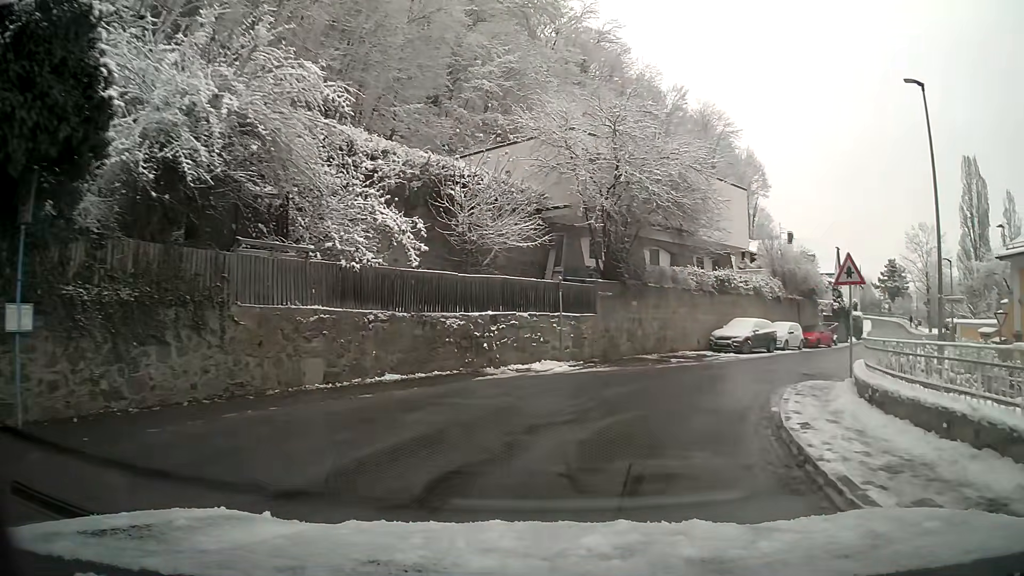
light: Day
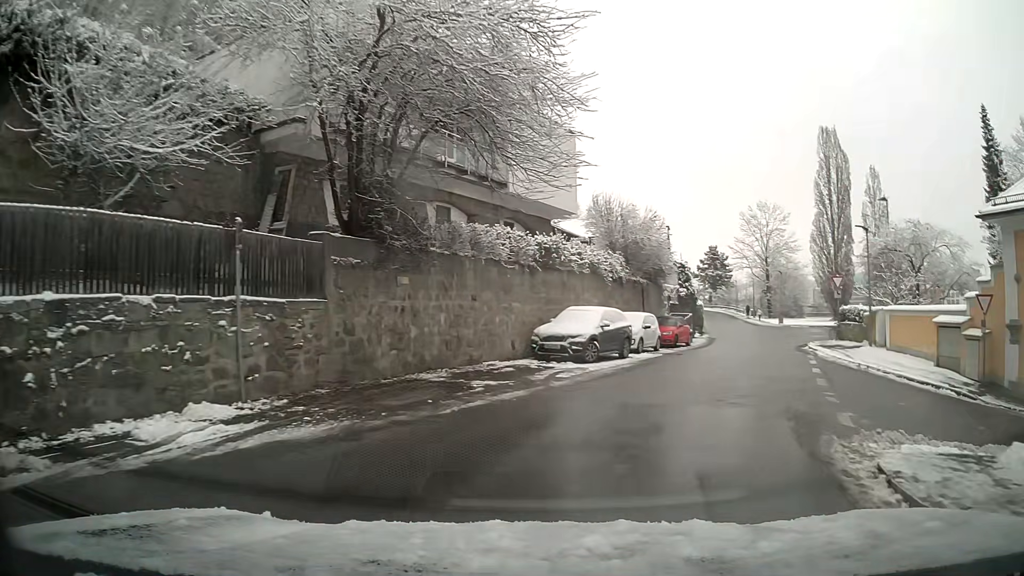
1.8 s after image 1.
(+2.0, +11.7) m; +20°
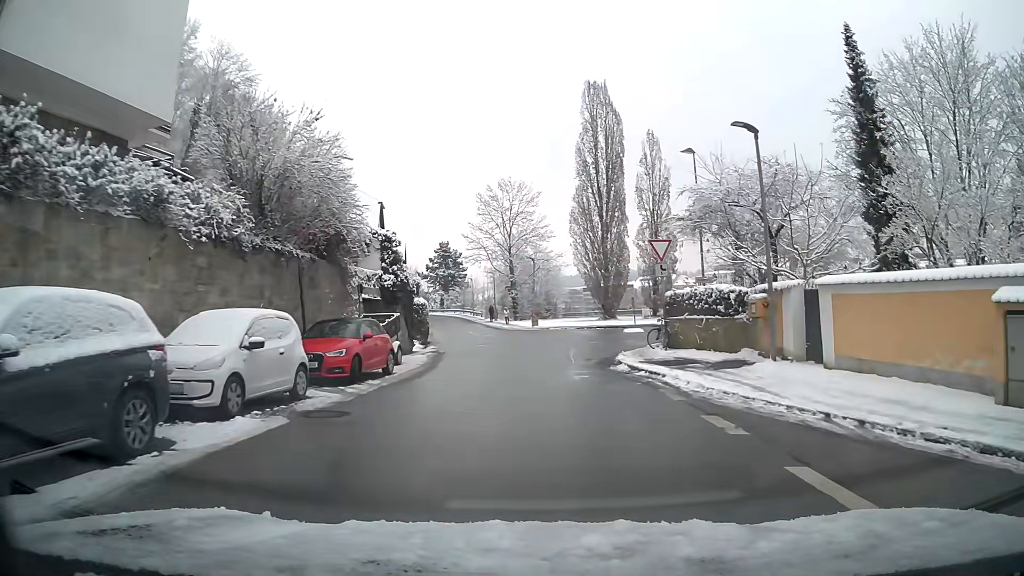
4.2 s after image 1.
(+3.3, +15.6) m; +19°
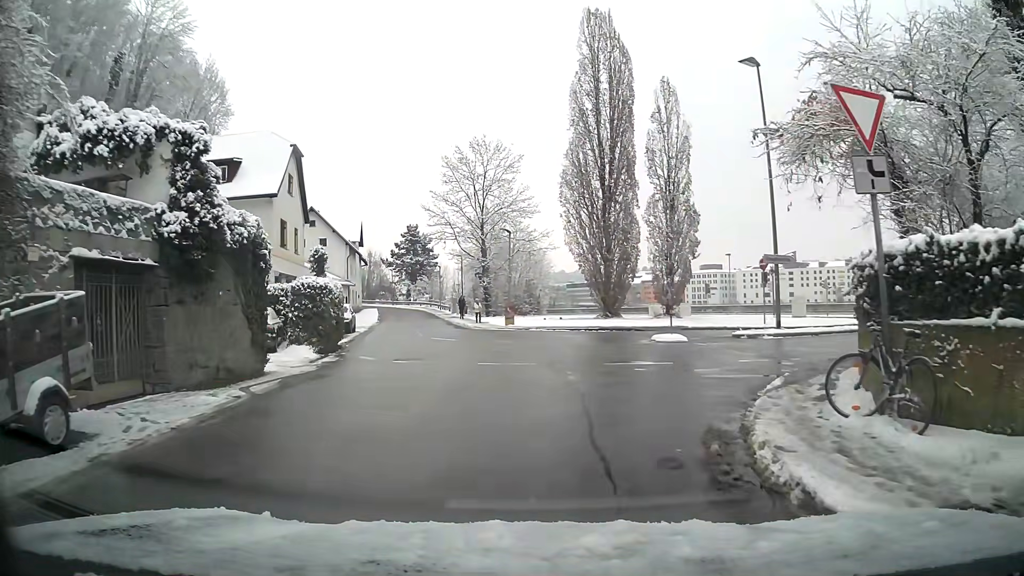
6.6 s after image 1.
(+0.2, +14.8) m; +1°
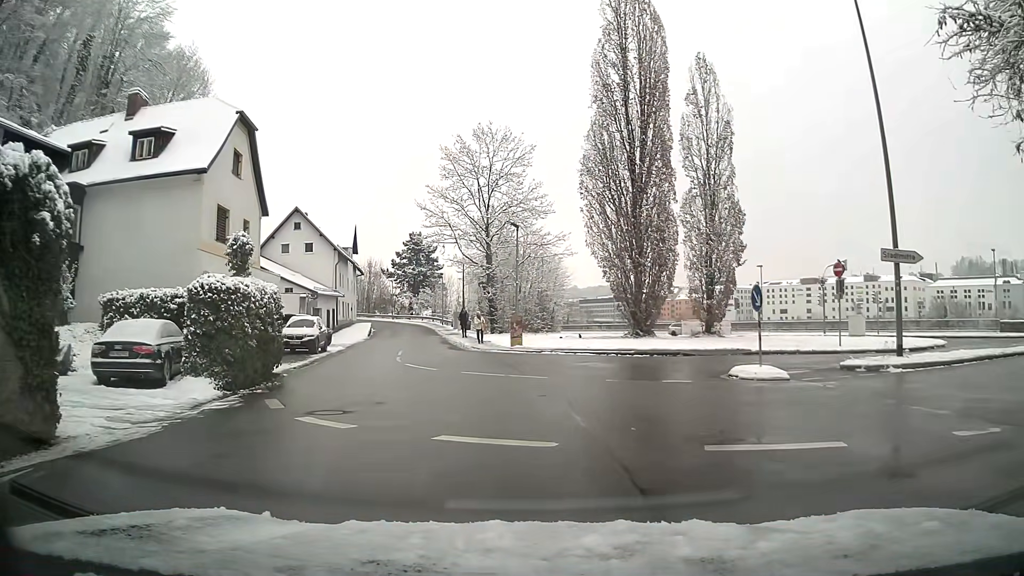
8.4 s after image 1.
(-0.1, +7.9) m; -2°
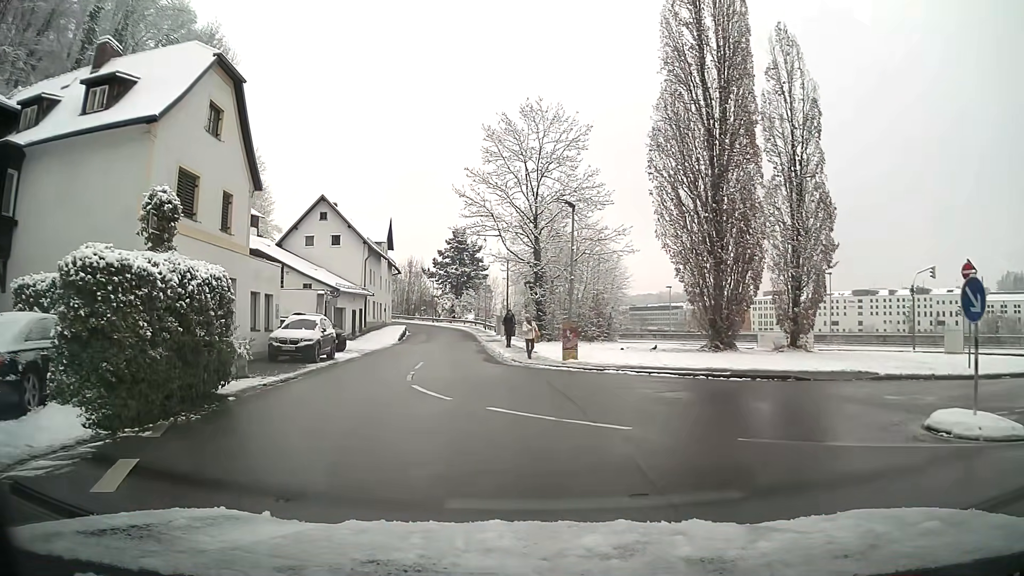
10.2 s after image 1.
(-0.2, +6.6) m; -5°
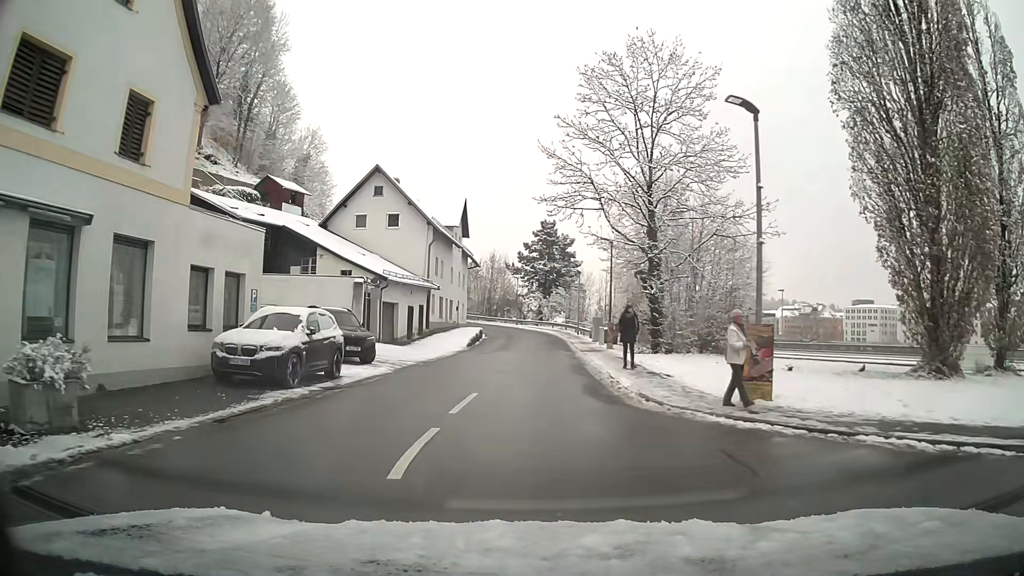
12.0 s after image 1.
(-0.7, +11.0) m; -6°
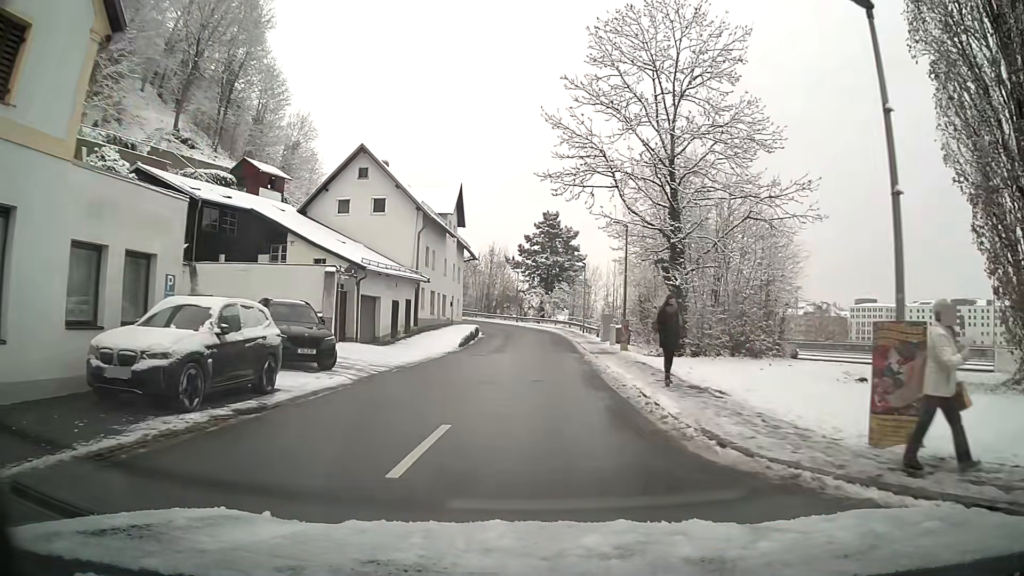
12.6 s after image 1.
(0.0, +4.7) m; 0°
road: residential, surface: asphalt
(0, +10) (0, +20) (0, +30) (0, +40) (0, +50) (-2, +60) (-6, +69) (-11, +78) (-16, +87) (-20, +96) m
